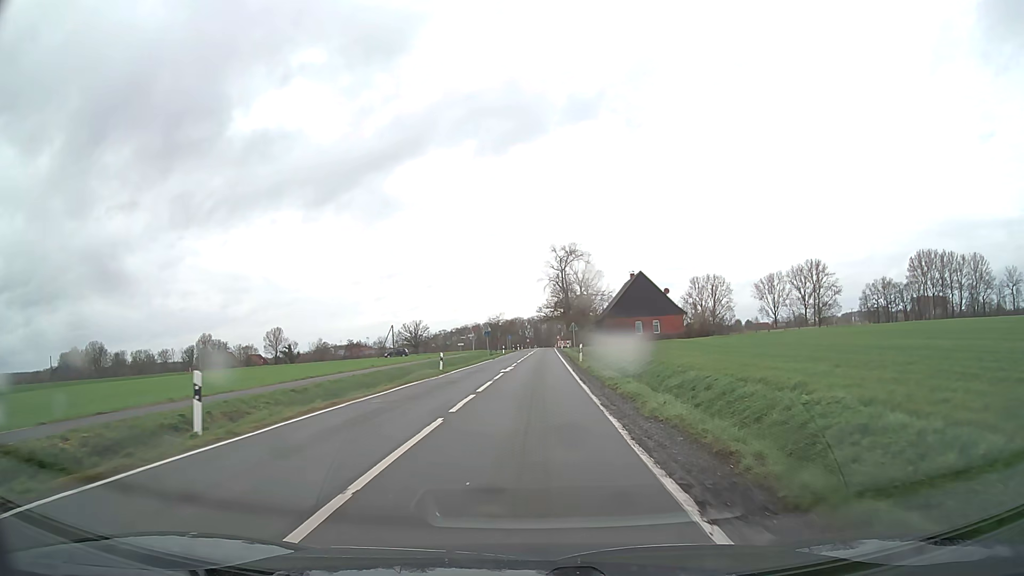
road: secondary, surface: asphalt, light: Day
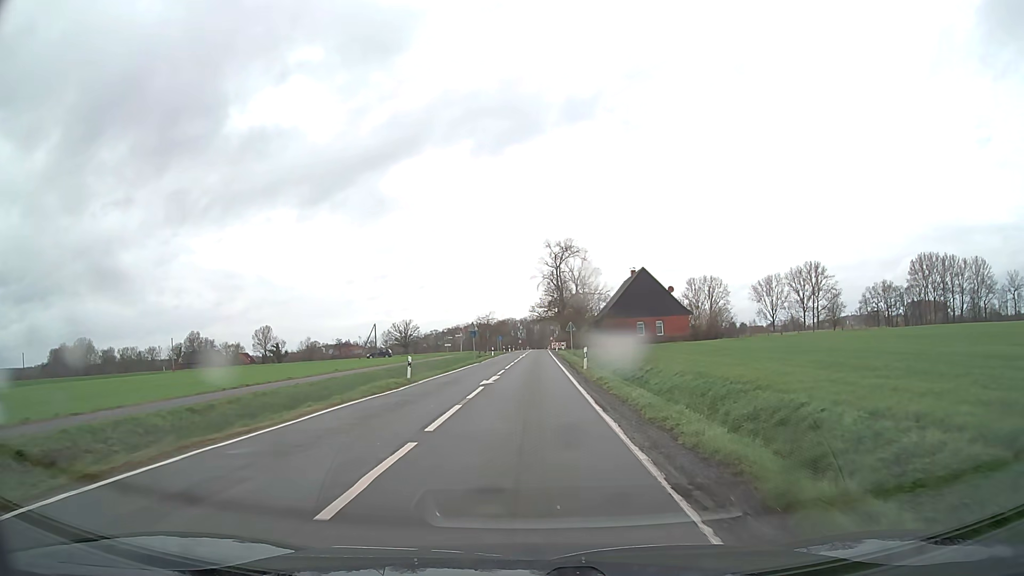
(0.0, +7.6) m; 0°
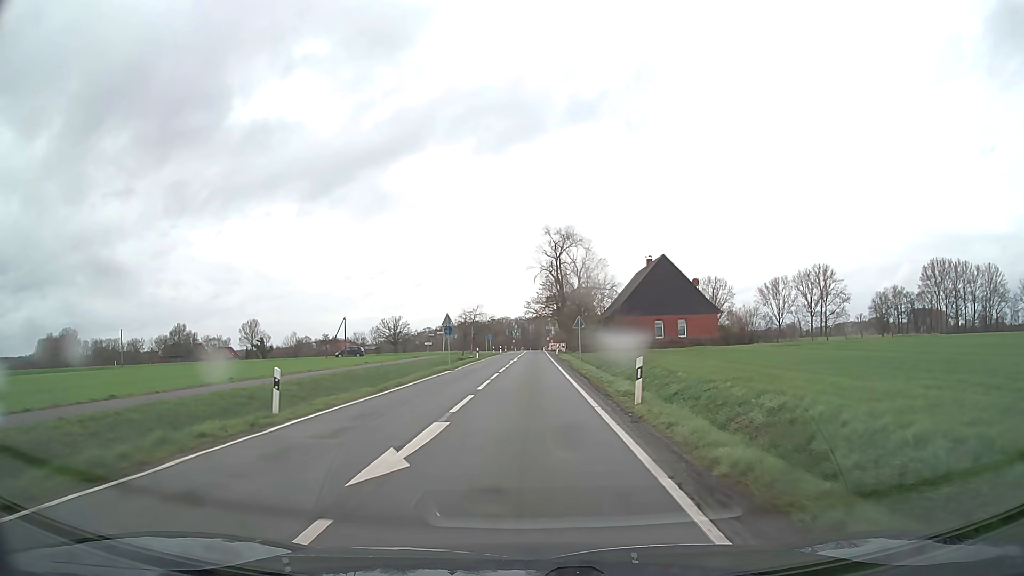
(+0.1, +15.2) m; 0°
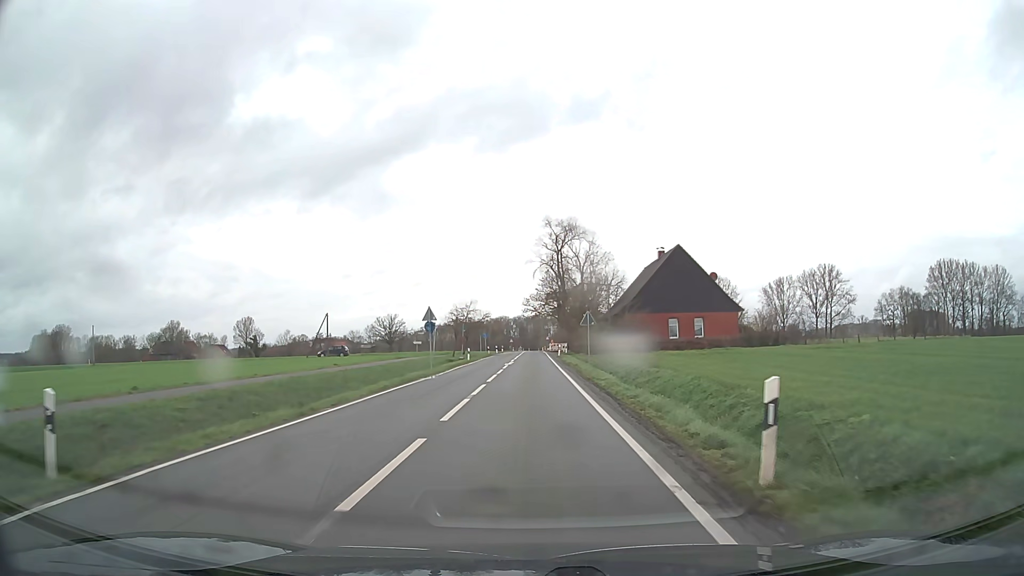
(0.0, +7.6) m; 0°
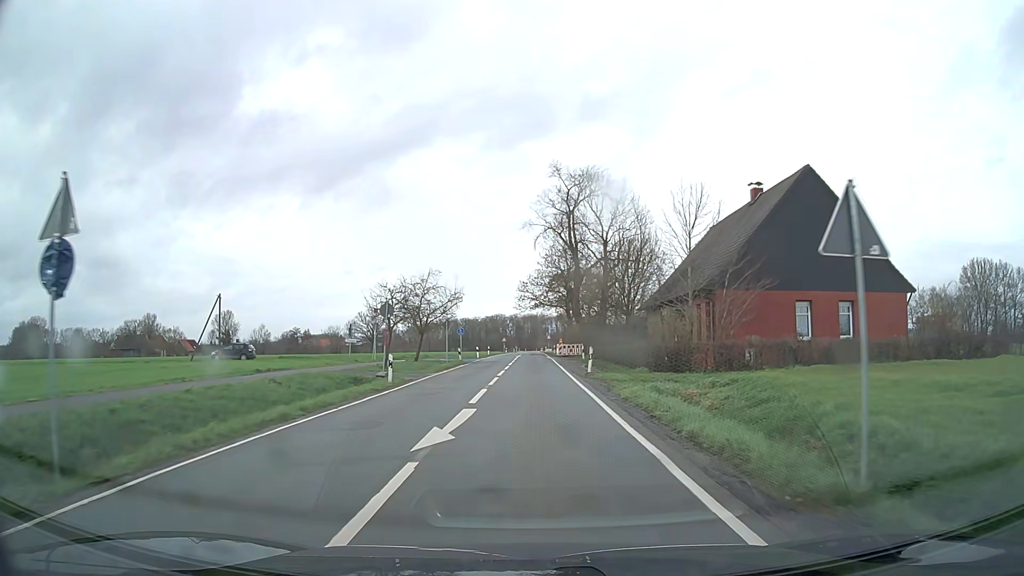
(0.0, +30.6) m; 0°
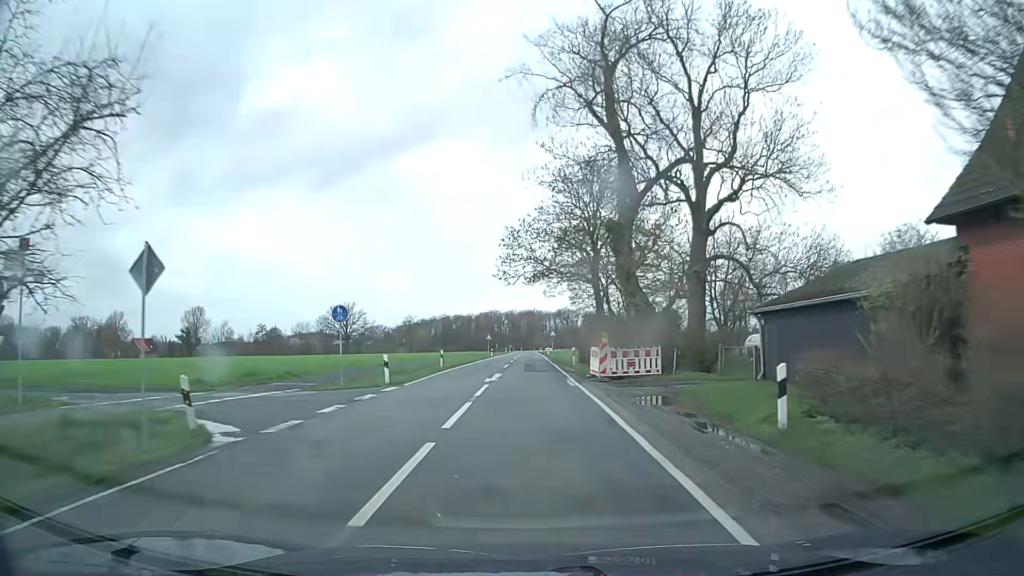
(+0.2, +38.4) m; +1°
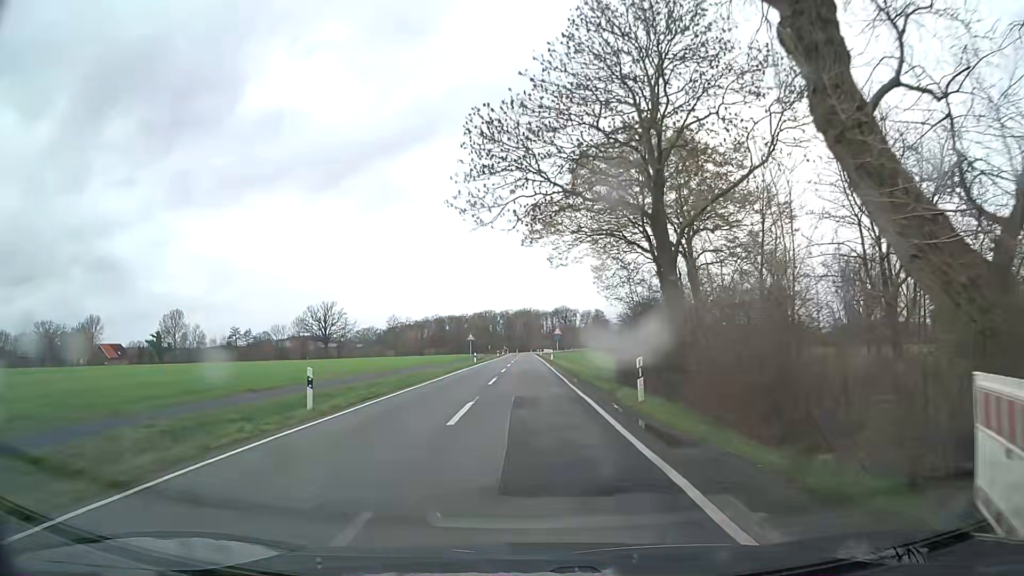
(-0.1, +23.0) m; 0°
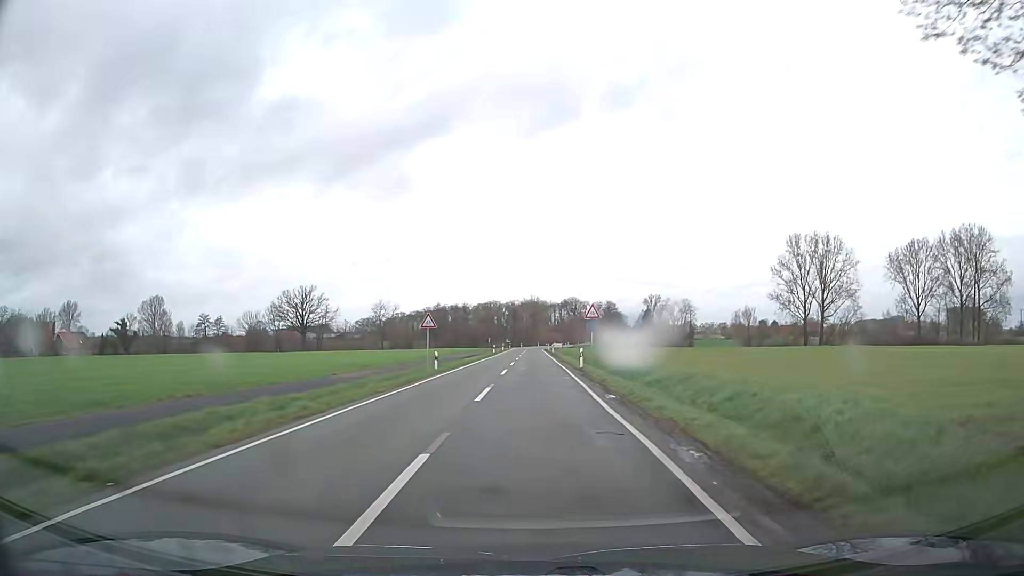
(0.0, +30.8) m; -1°
(0, +10) (0, +20) (+1, +30) (+1, +40) (+1, +50) (+1, +60) (+2, +70) (+2, +80) (+2, +90) (+2, +100) m
